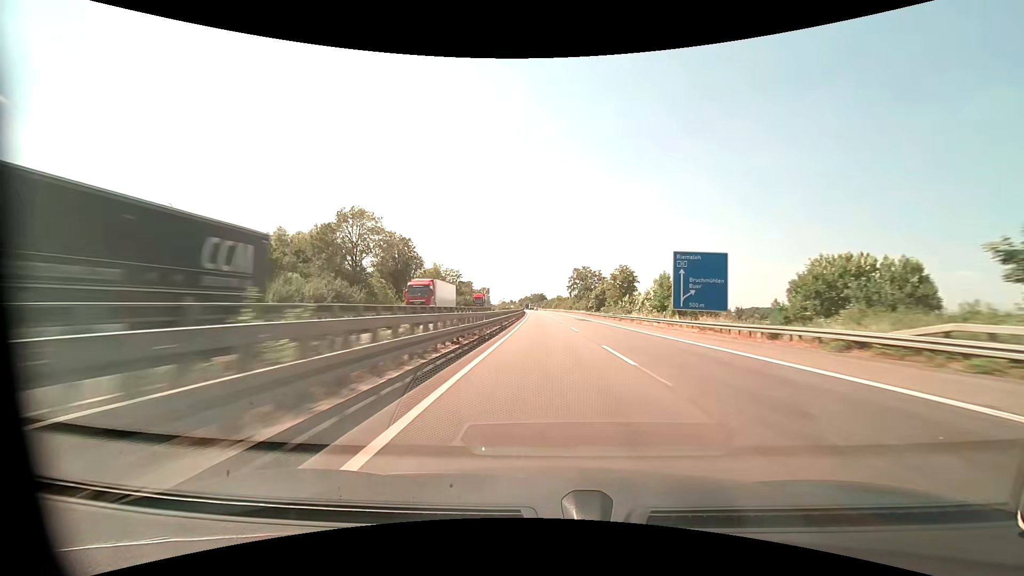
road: motorway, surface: asphalt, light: Day
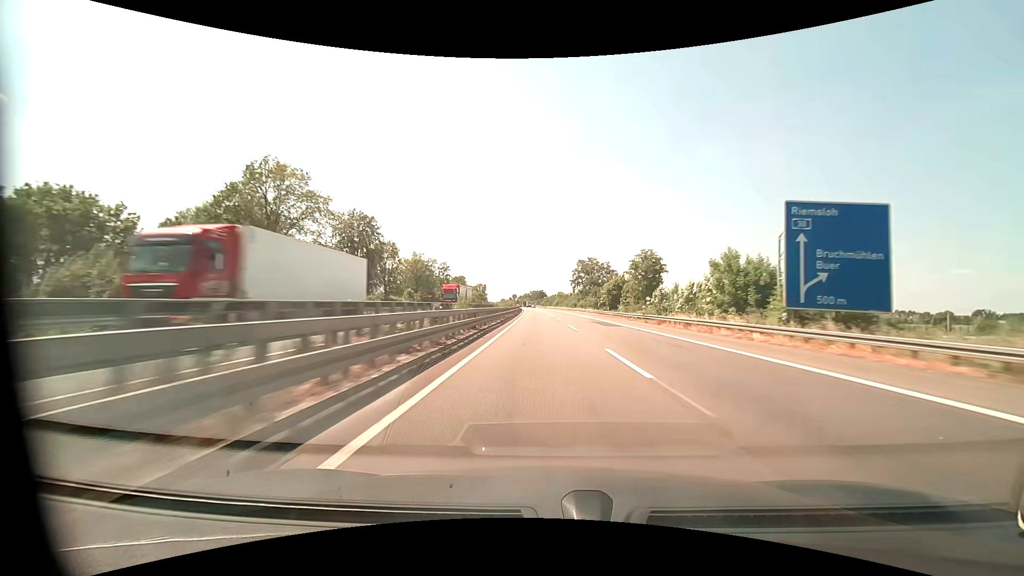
(0.0, +20.6) m; 0°
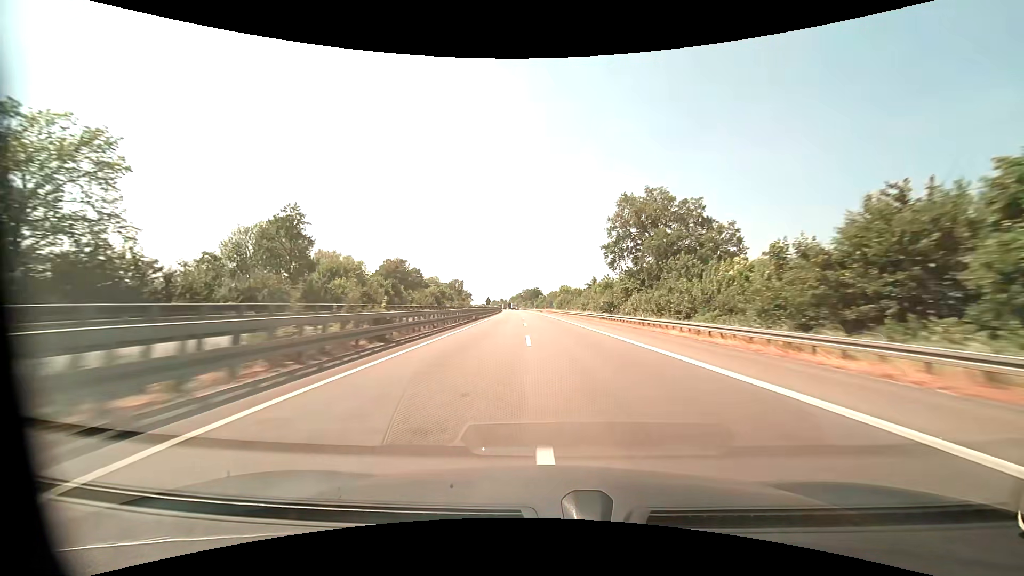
(+0.1, +82.5) m; 0°
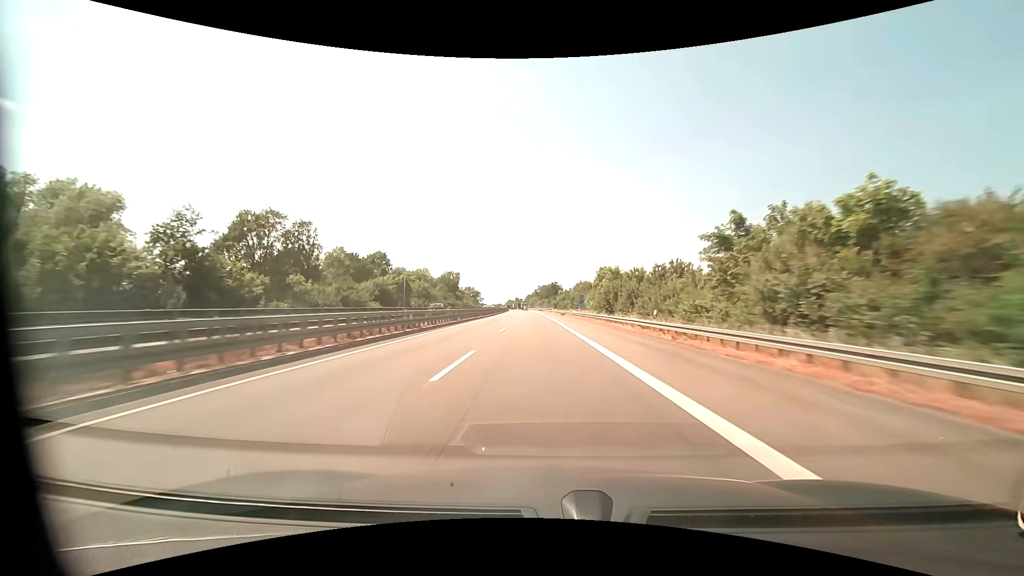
(-0.8, +61.6) m; -2°
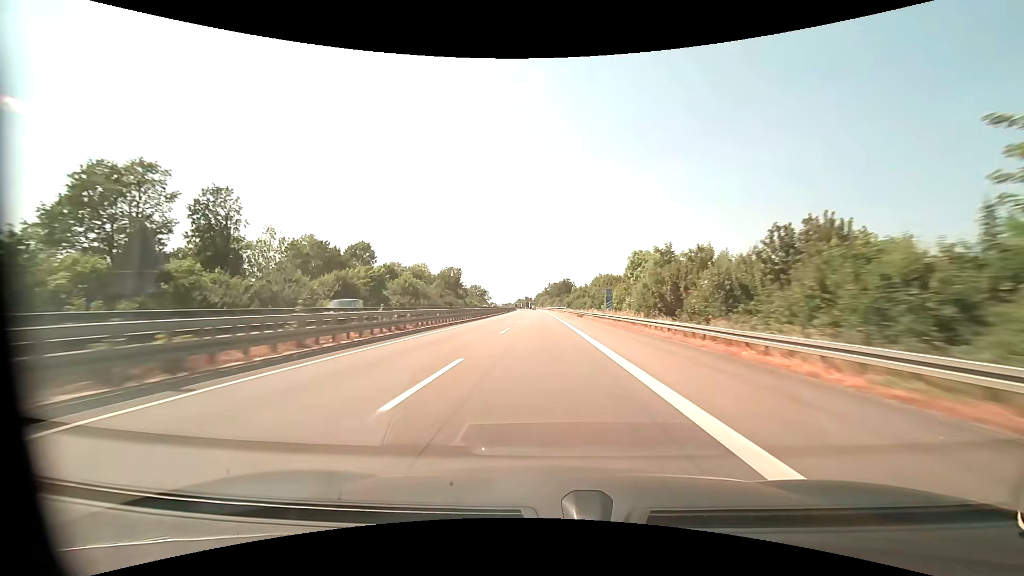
(-0.2, +20.5) m; -1°
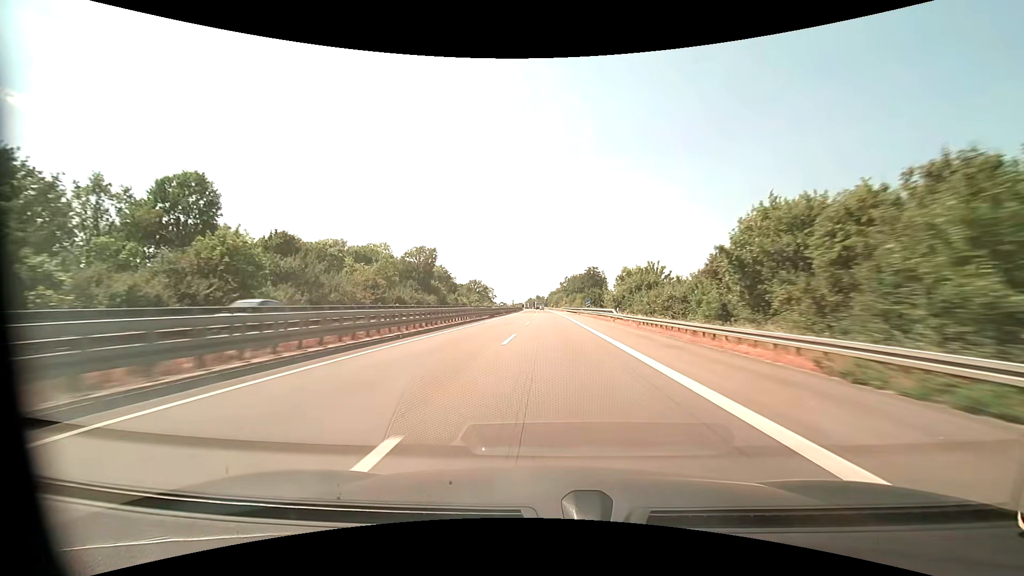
(-1.2, +61.6) m; -2°
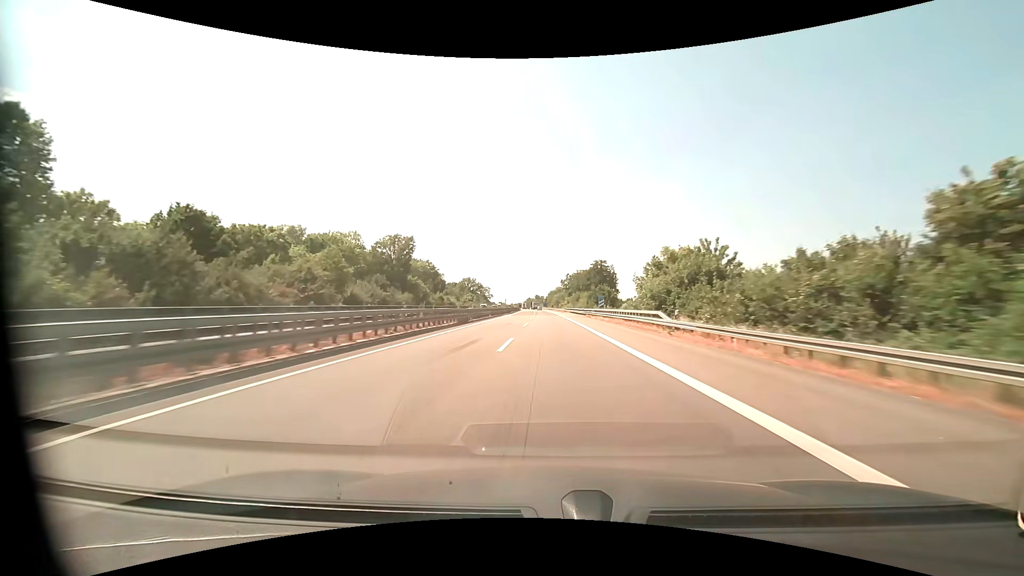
(0.0, +20.5) m; 0°
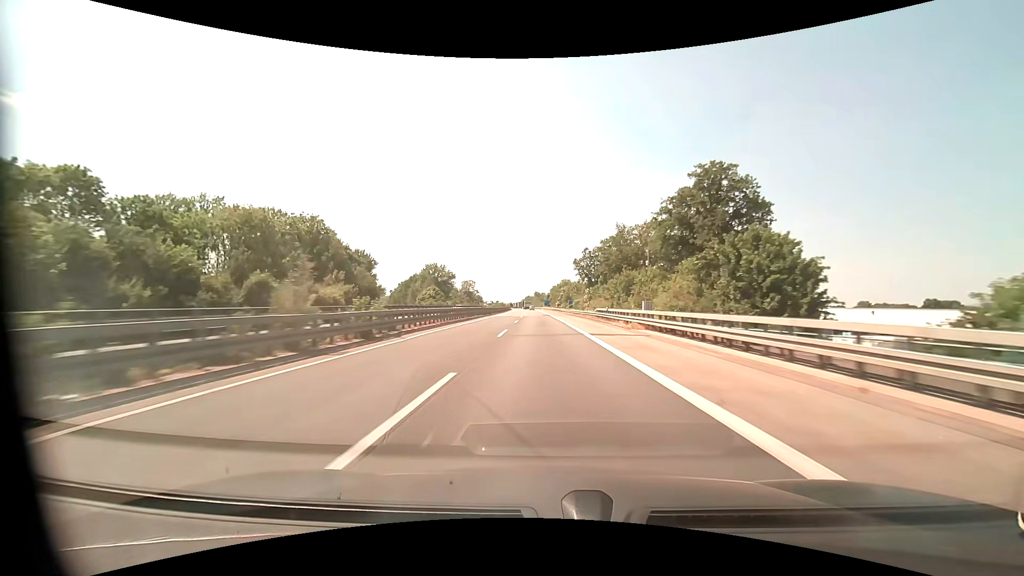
(+0.1, +82.1) m; 0°
(0, +10) (0, +20) (0, +30) (0, +40) (-1, +50) (-1, +60) (-1, +70) (-2, +80) (-2, +90) (-3, +100) m
